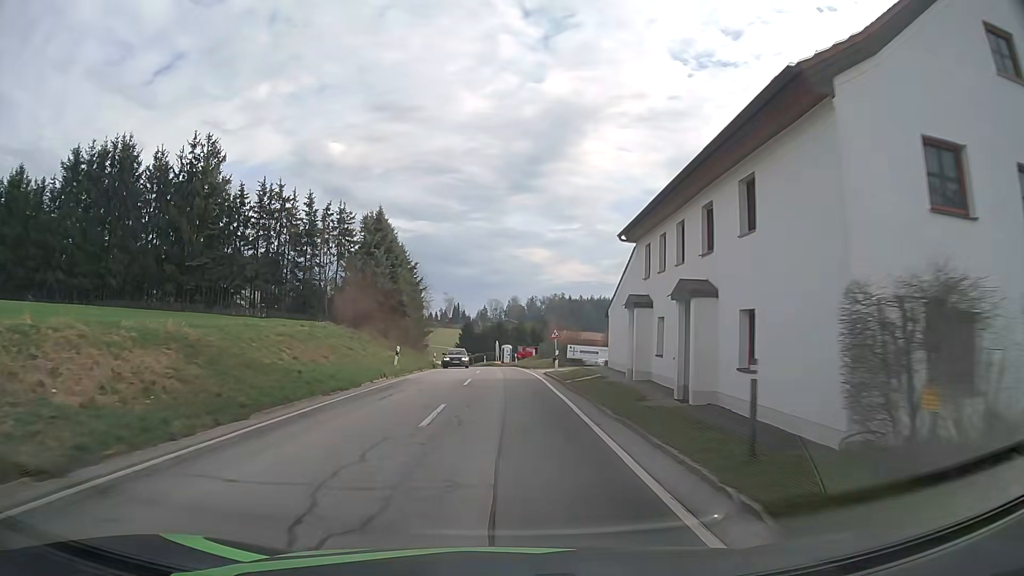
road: secondary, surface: asphalt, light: Day
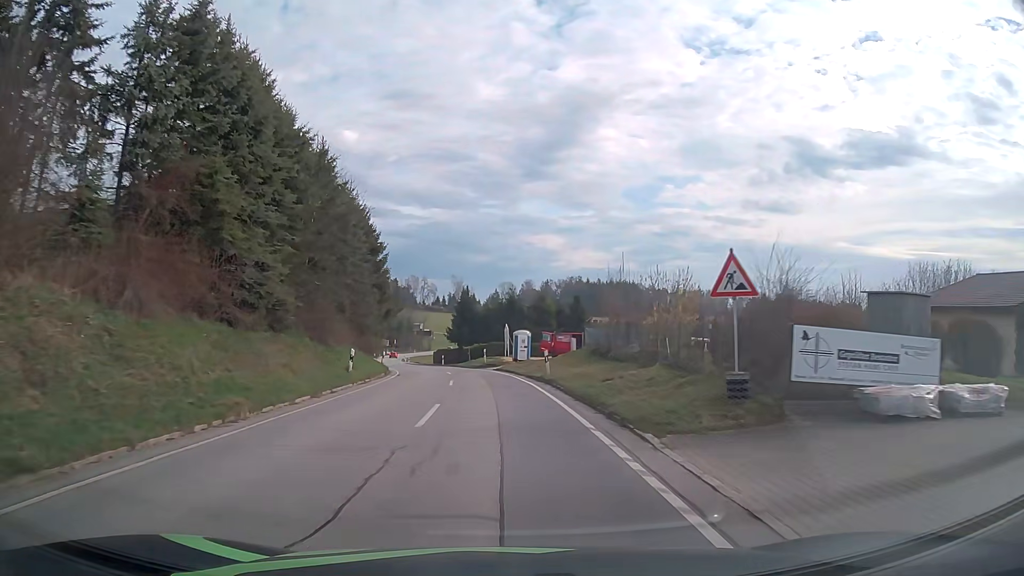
(0.0, +35.1) m; -1°
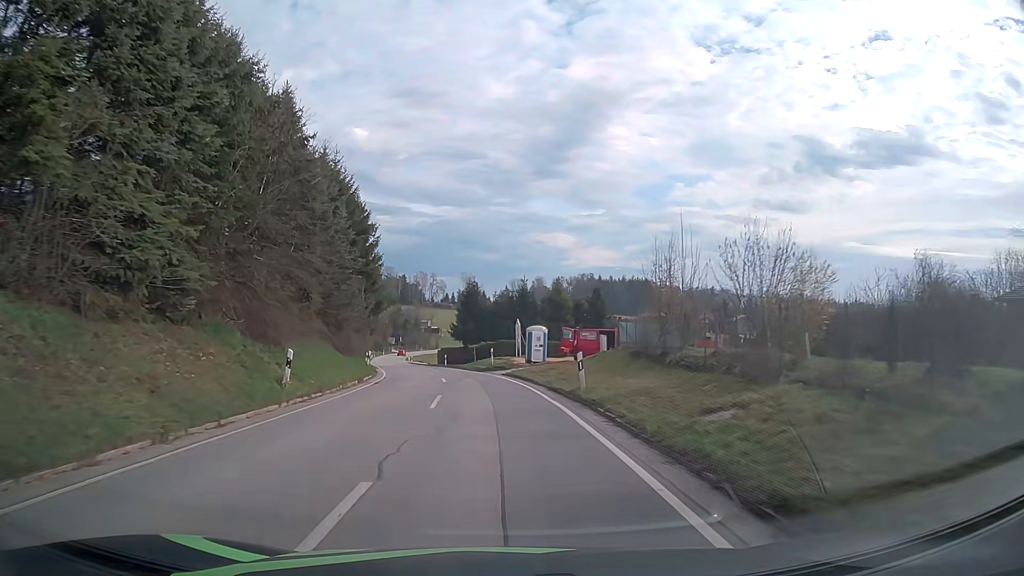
(-0.1, +8.5) m; -1°
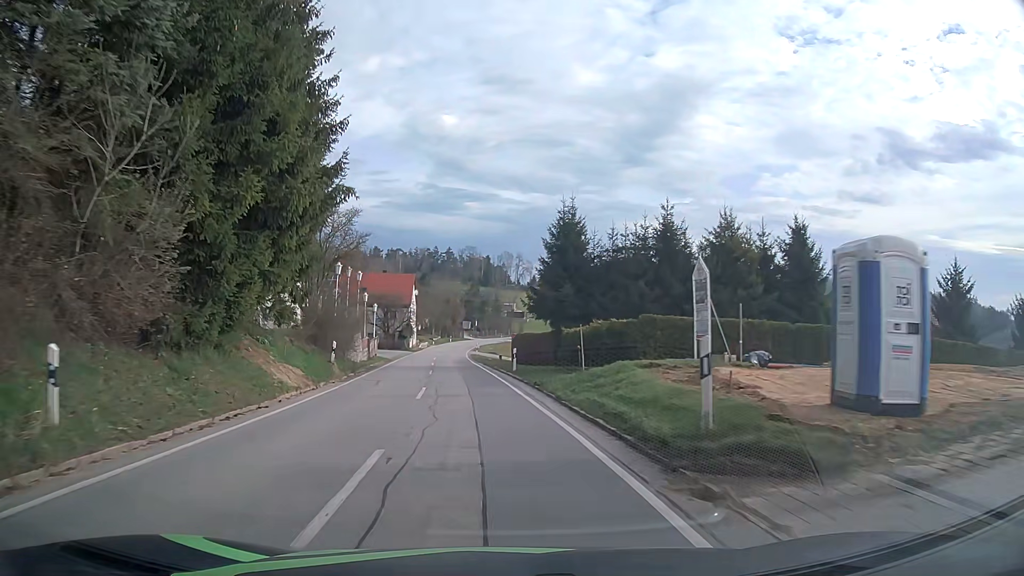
(-1.8, +33.5) m; -7°
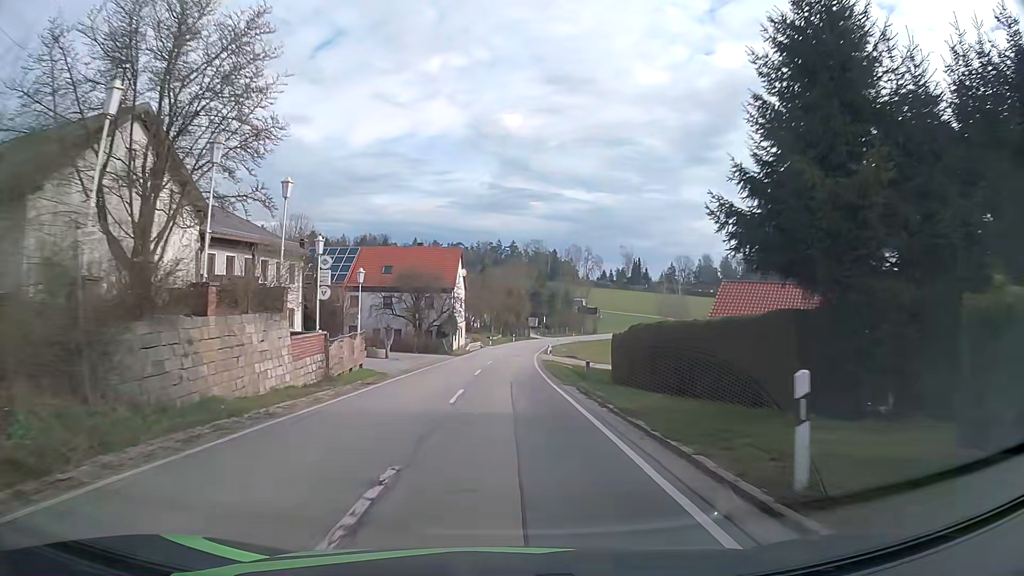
(-1.6, +25.1) m; -5°
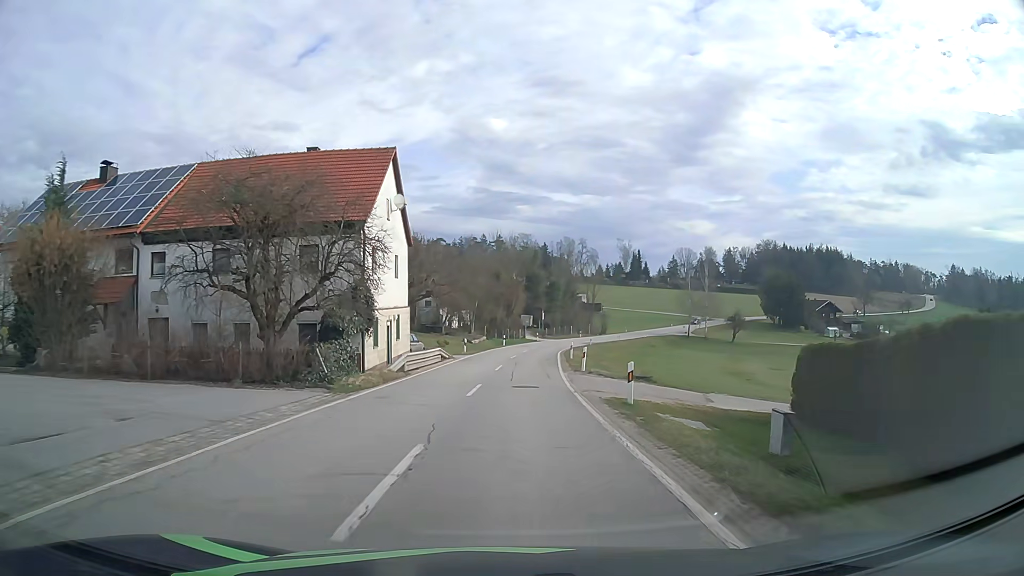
(-0.2, +34.1) m; +1°
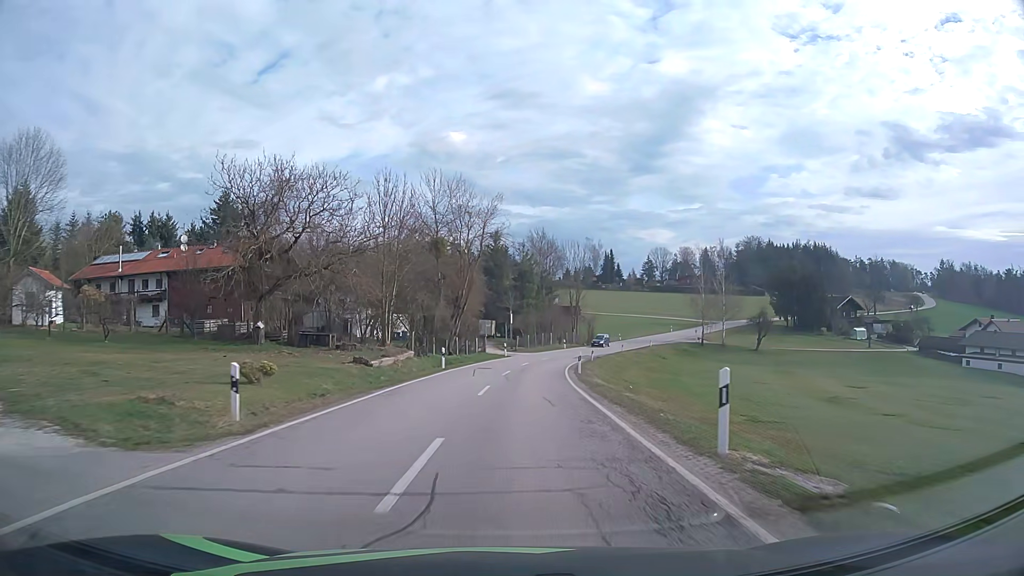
(+0.7, +34.8) m; +3°
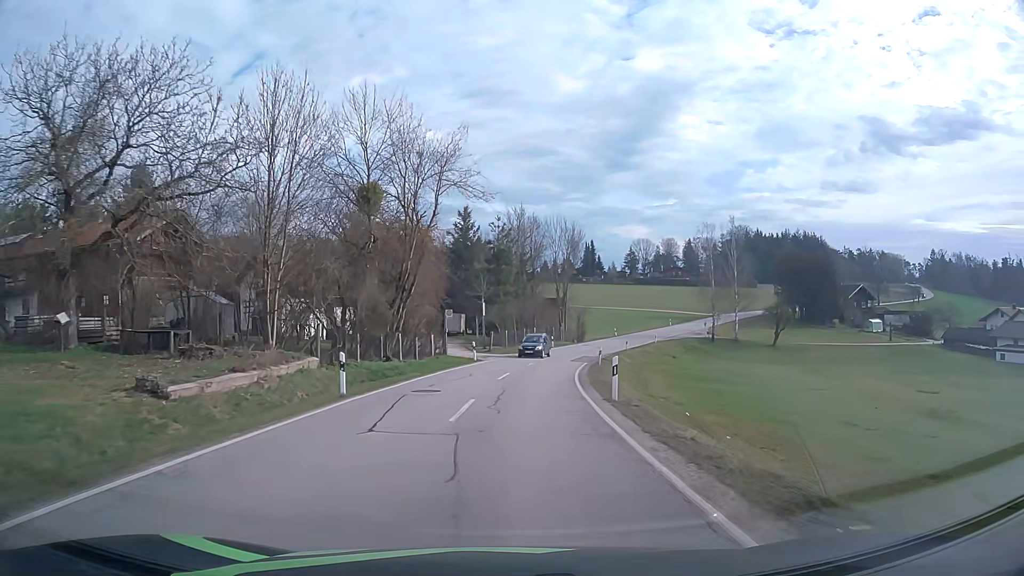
(+0.4, +17.1) m; +2°
(0, +10) (+1, +20) (+2, +30) (+3, +40) (+5, +50) (+8, +59) (+11, +69) (+15, +78) (+19, +87) (+24, +96) m
